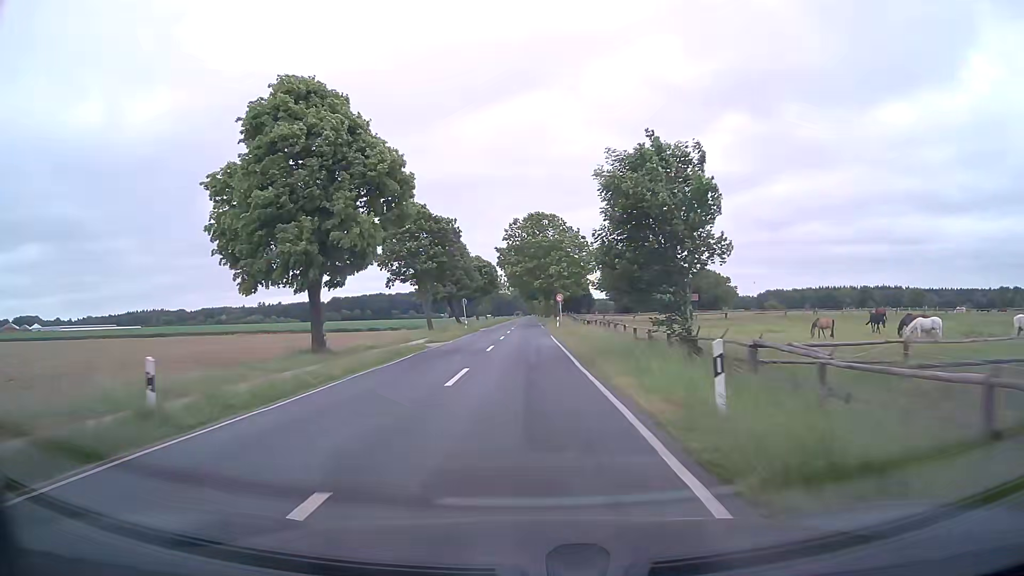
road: tertiary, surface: asphalt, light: Day
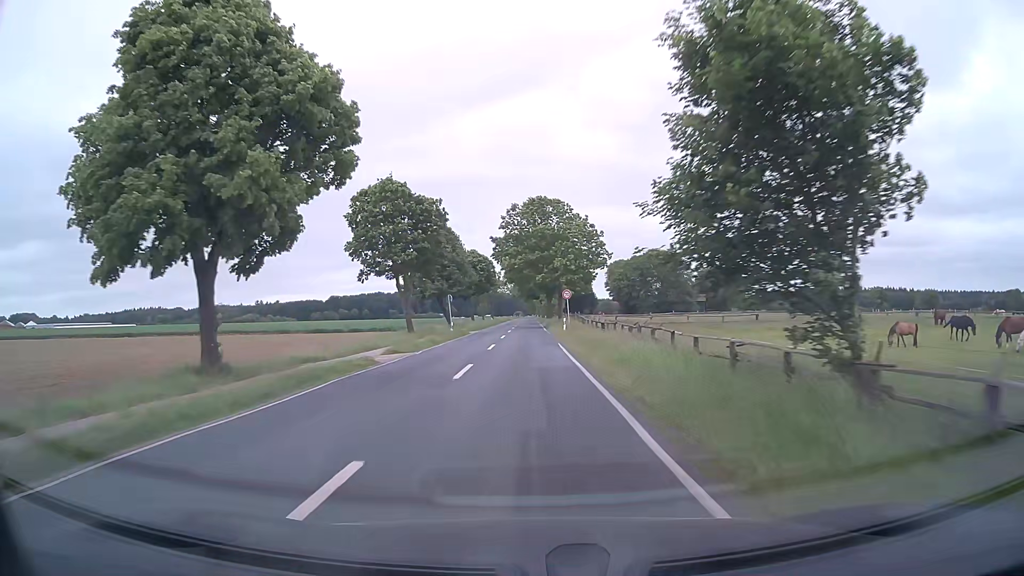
(-0.2, +10.7) m; -1°
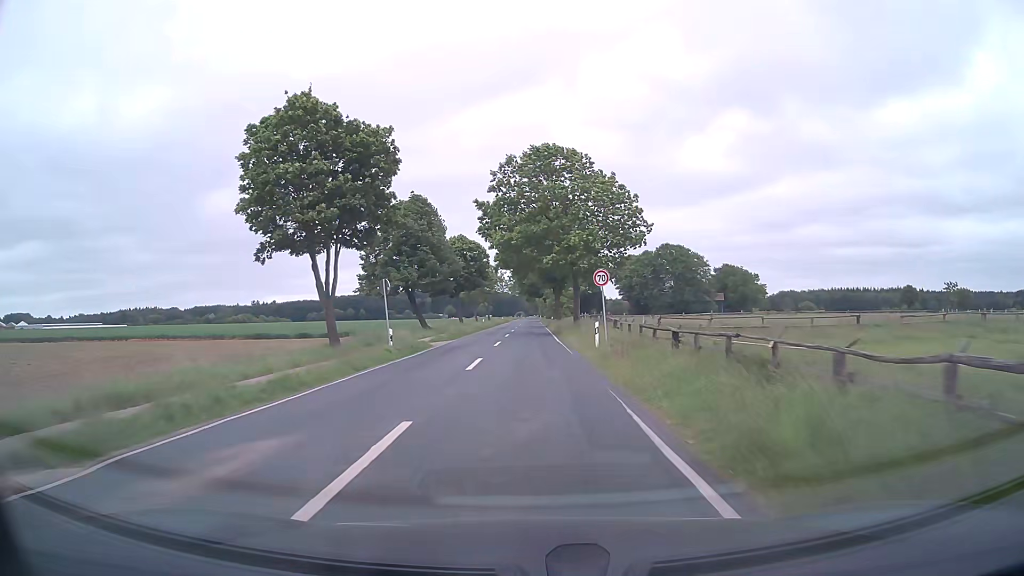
(0.0, +21.4) m; 0°
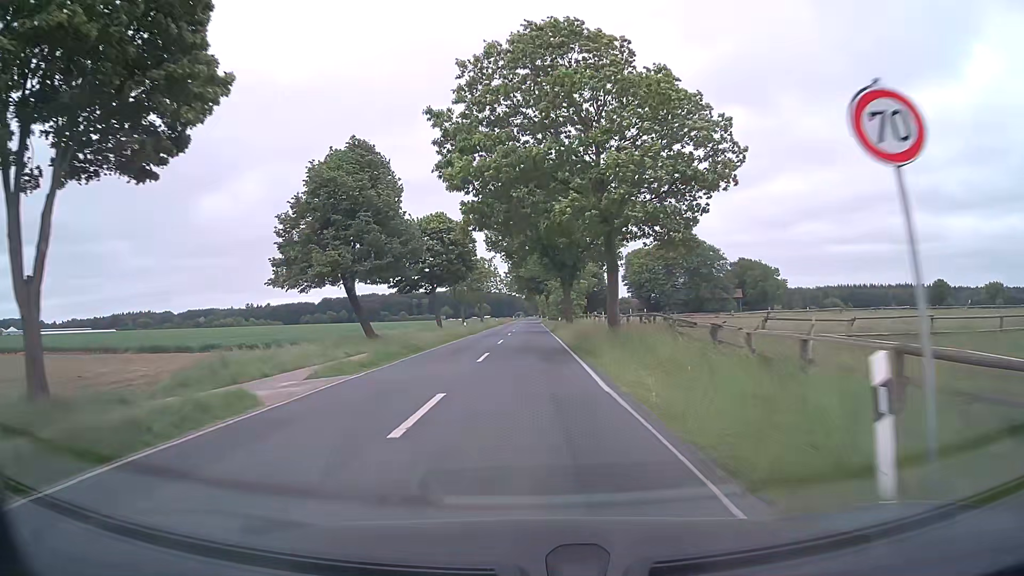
(+0.1, +20.9) m; 0°
